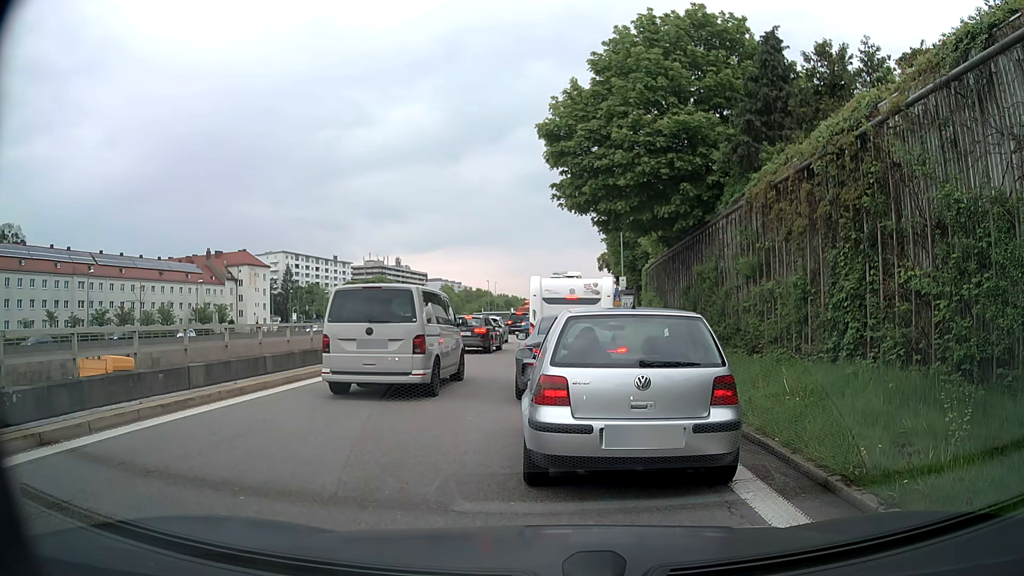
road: motorway_link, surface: asphalt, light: Day
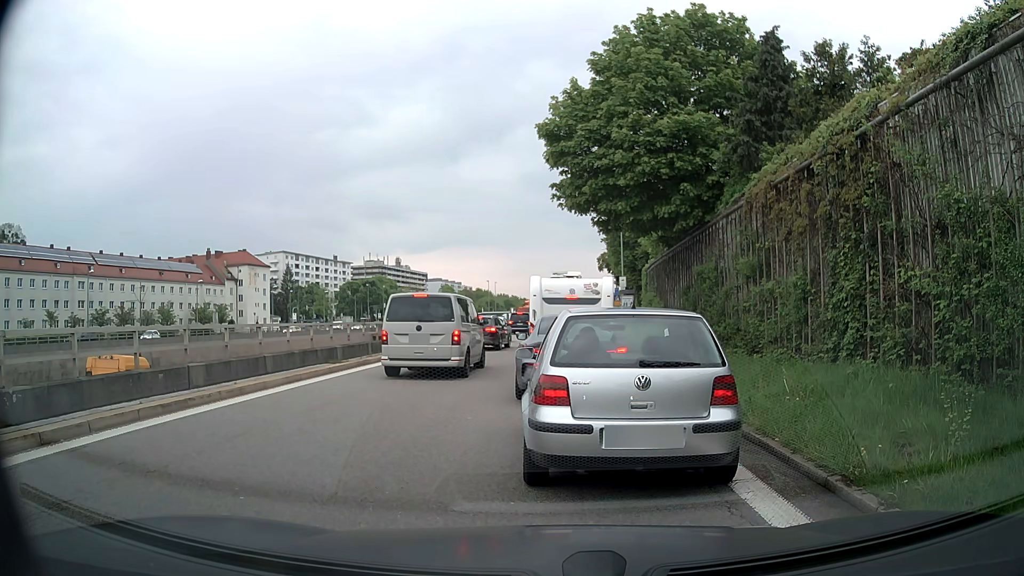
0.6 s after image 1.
(0.0, 0.0) m; 0°
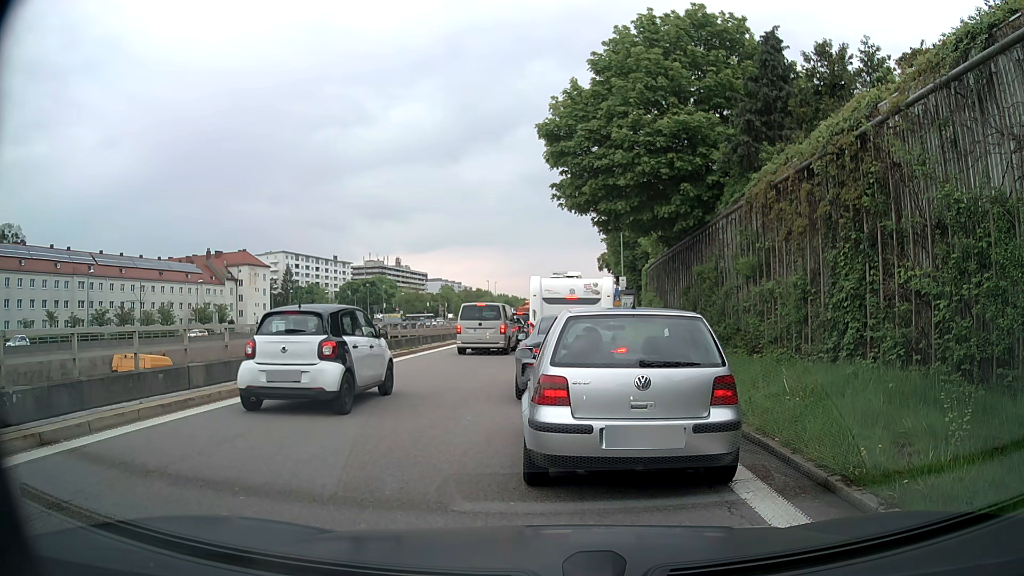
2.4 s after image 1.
(0.0, 0.0) m; 0°
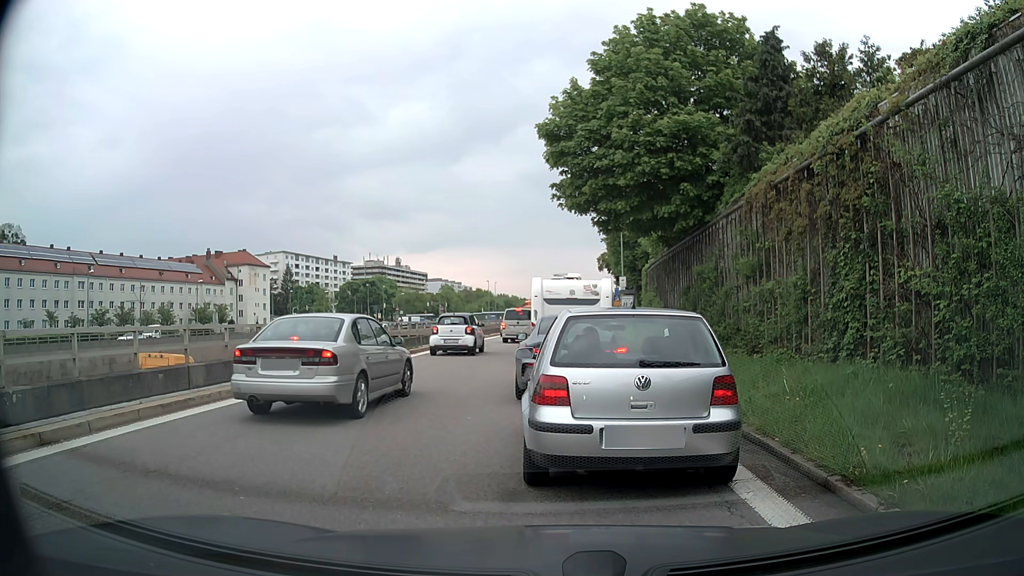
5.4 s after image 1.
(0.0, 0.0) m; 0°
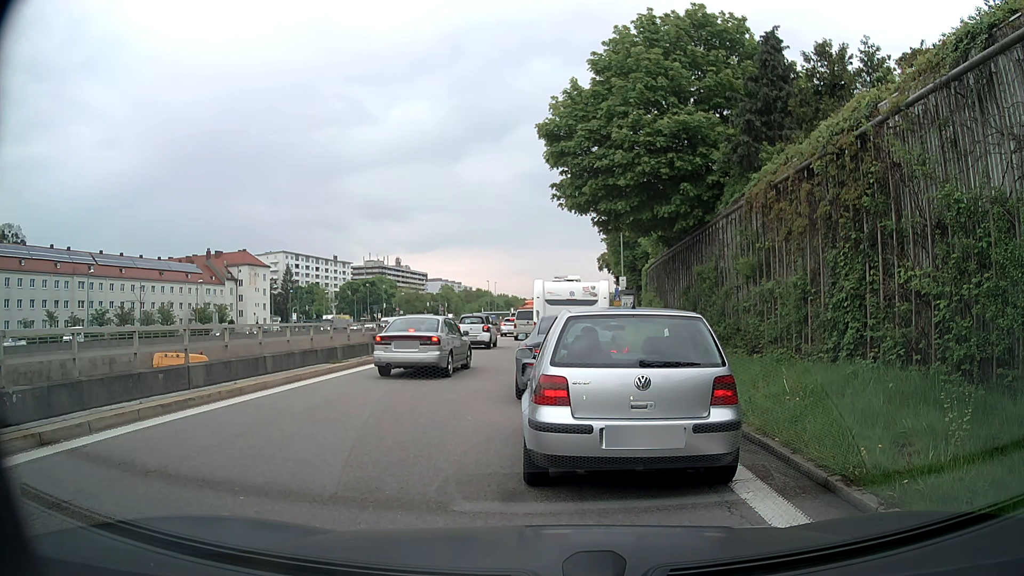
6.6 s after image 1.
(0.0, 0.0) m; 0°
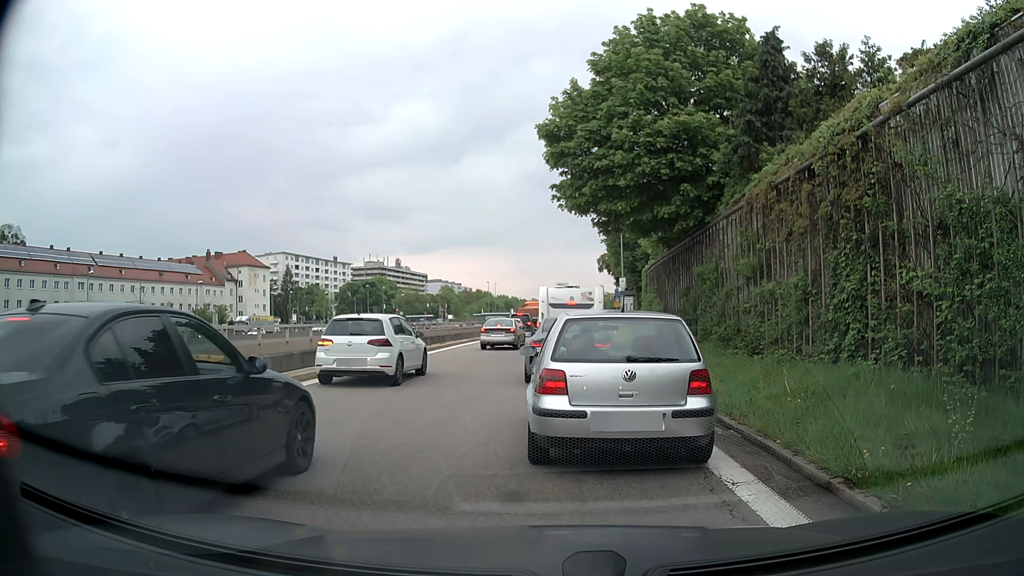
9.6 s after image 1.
(0.0, 0.0) m; 0°
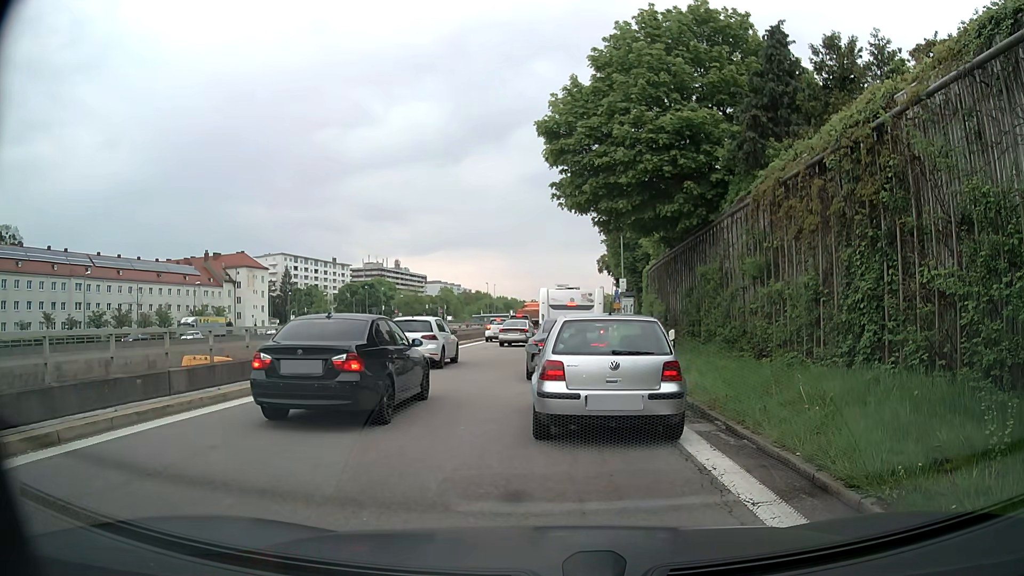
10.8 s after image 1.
(0.0, +0.6) m; 0°
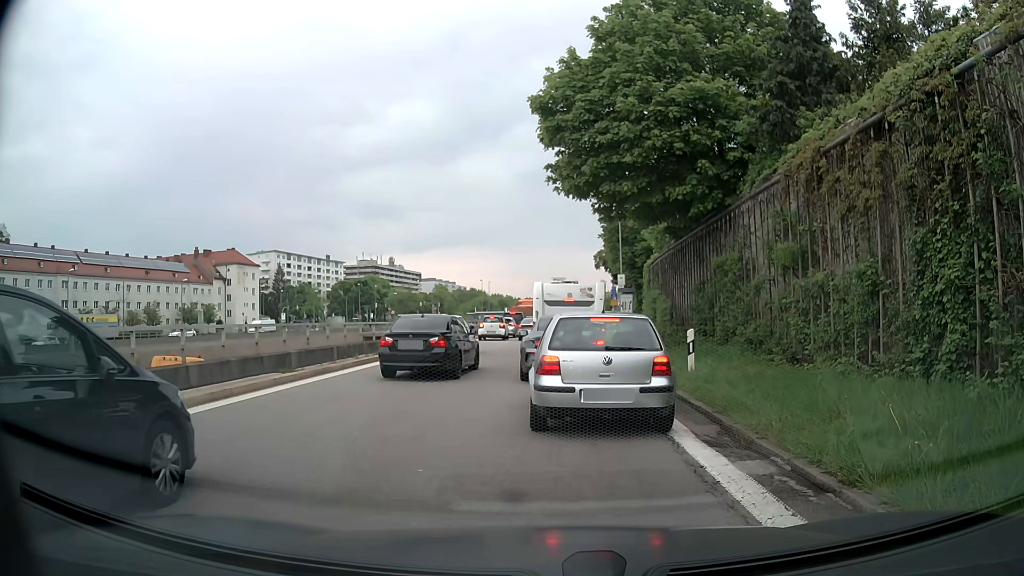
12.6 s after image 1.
(0.0, +2.6) m; +1°
(0, +10) (0, +20) (0, +30) (0, +40) (0, +50) (0, +60) (+1, +70) (+1, +80) (+1, +90) (+2, +100) m
